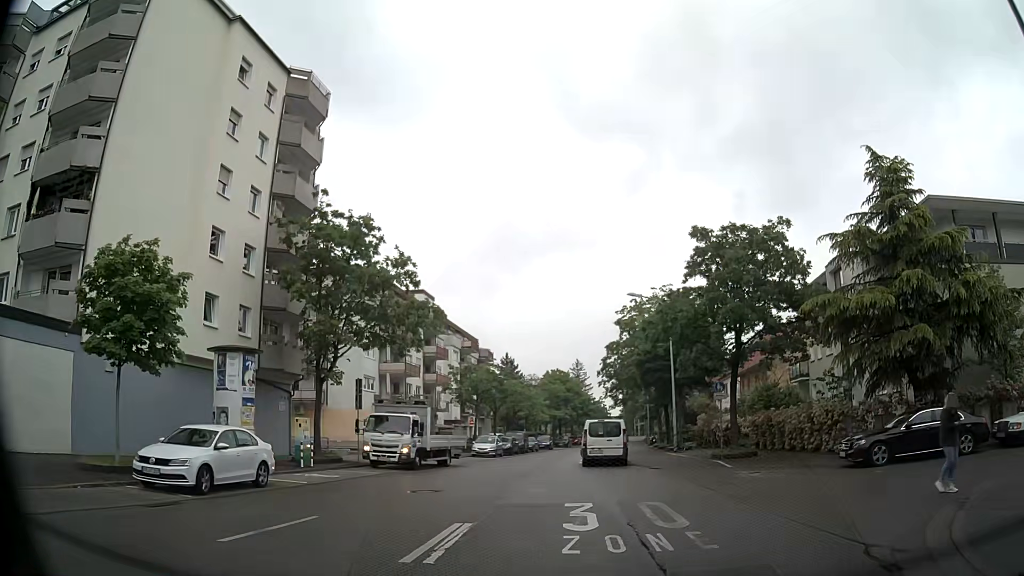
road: residential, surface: asphalt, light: Day
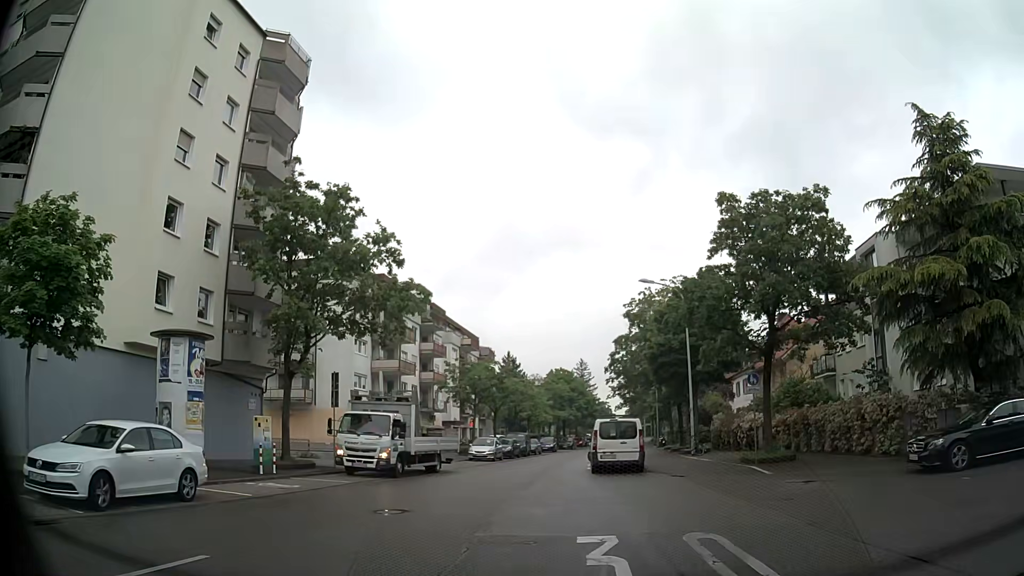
(0.0, +3.8) m; -1°
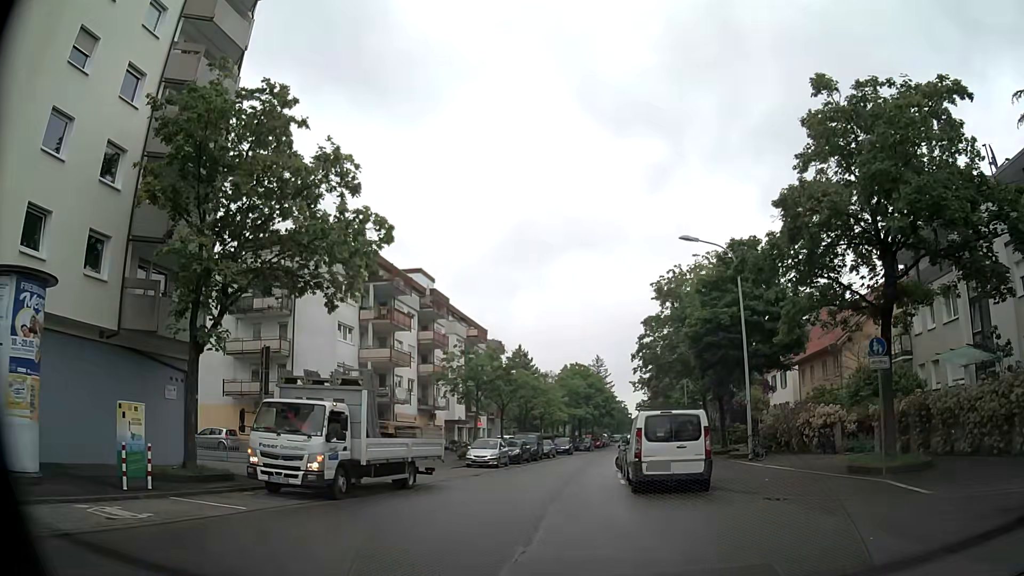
(0.0, +7.9) m; -1°
